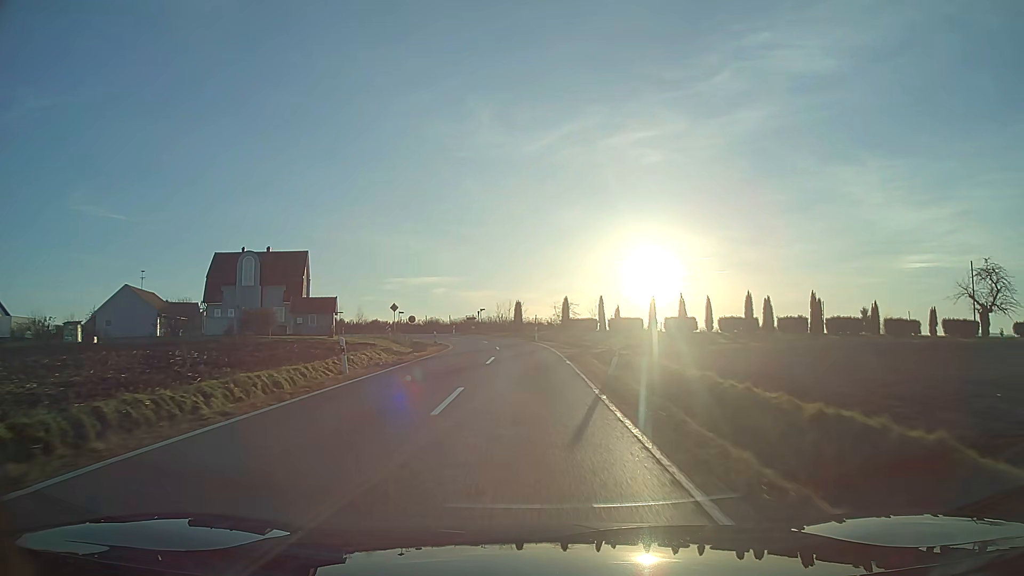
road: tertiary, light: Day
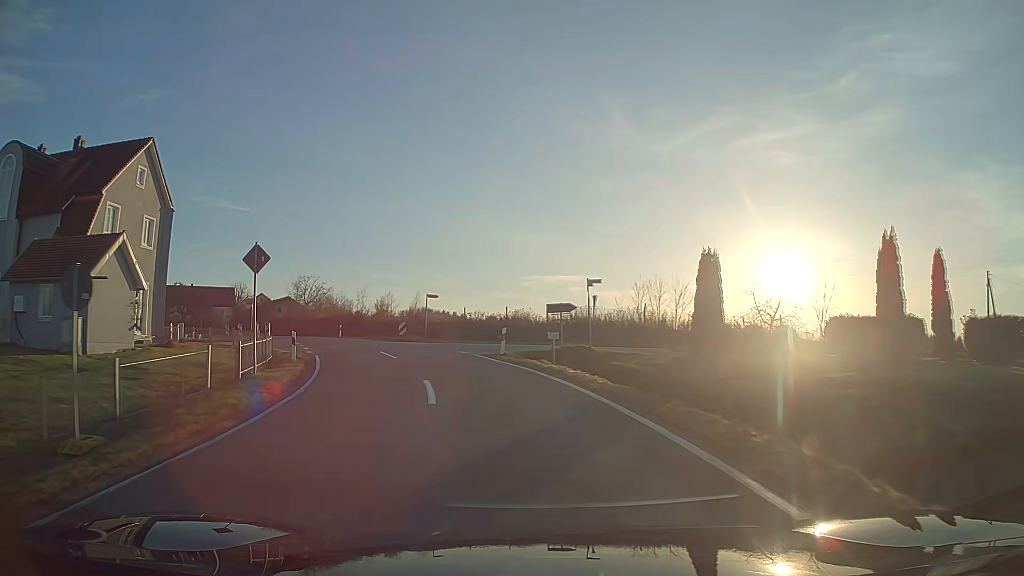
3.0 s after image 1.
(-3.4, +47.6) m; -14°
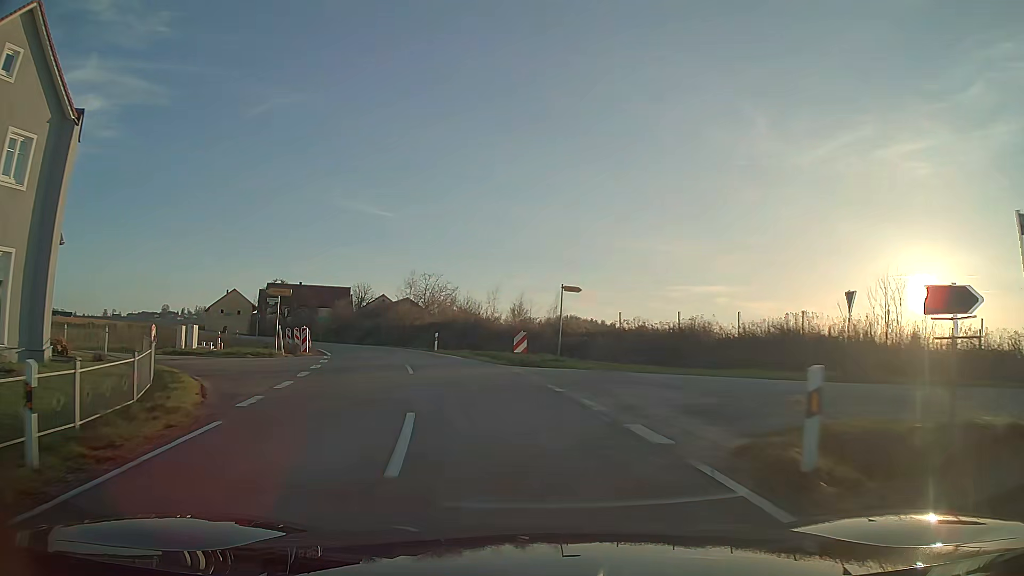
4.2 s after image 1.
(-1.8, +17.2) m; -12°
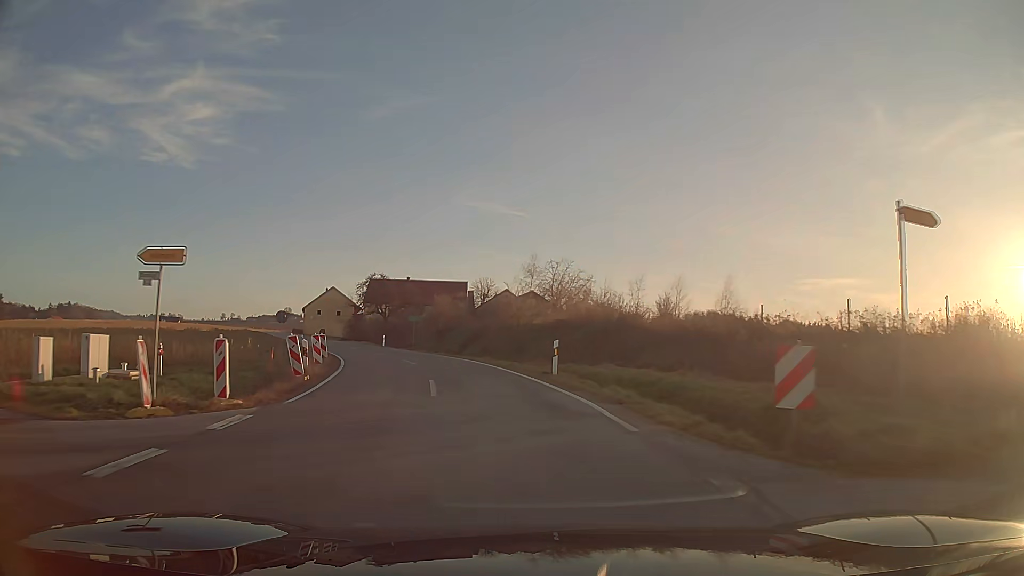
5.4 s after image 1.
(-1.7, +17.4) m; -11°
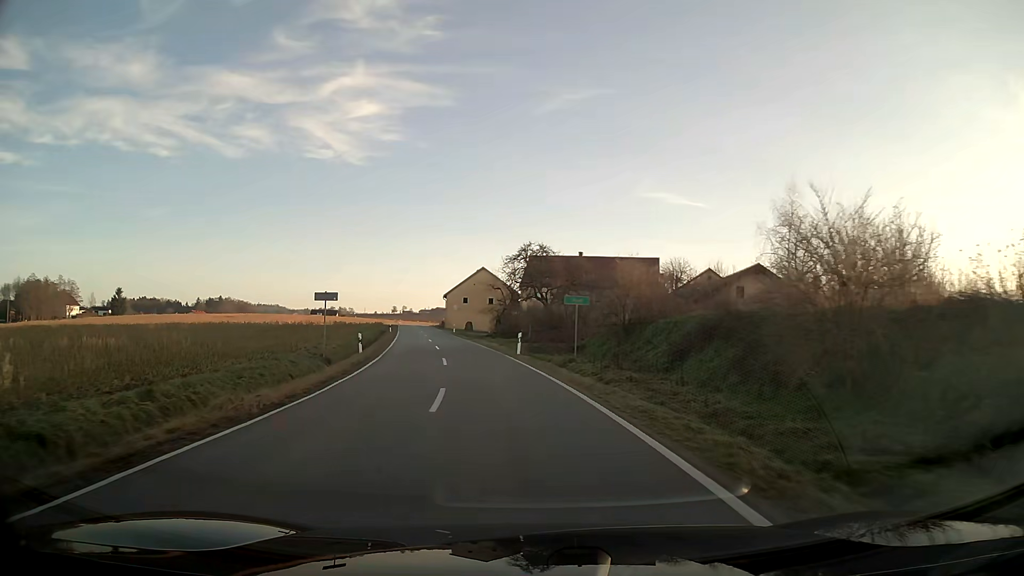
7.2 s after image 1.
(-3.7, +27.3) m; -15°
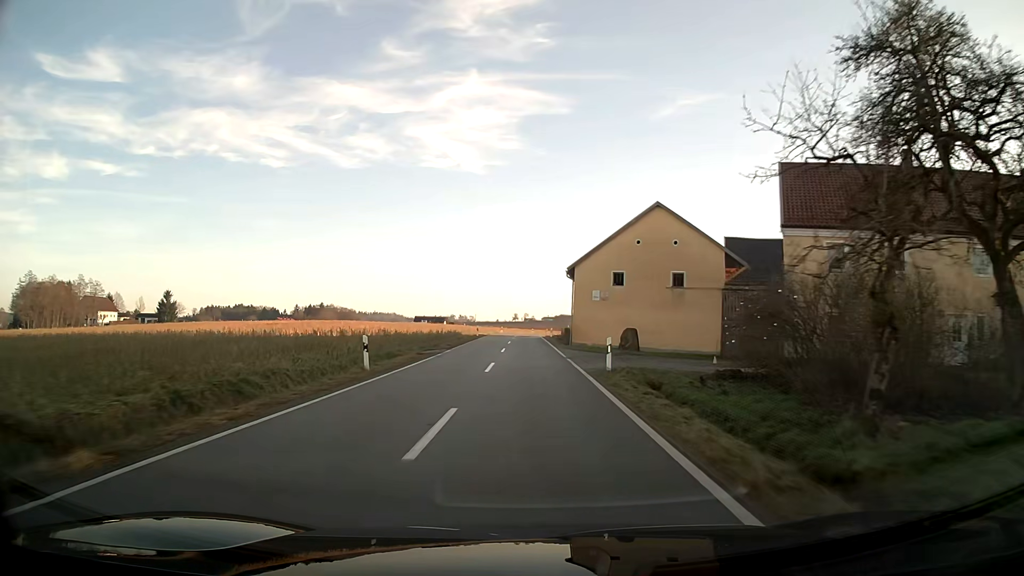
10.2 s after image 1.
(-6.0, +53.0) m; -9°
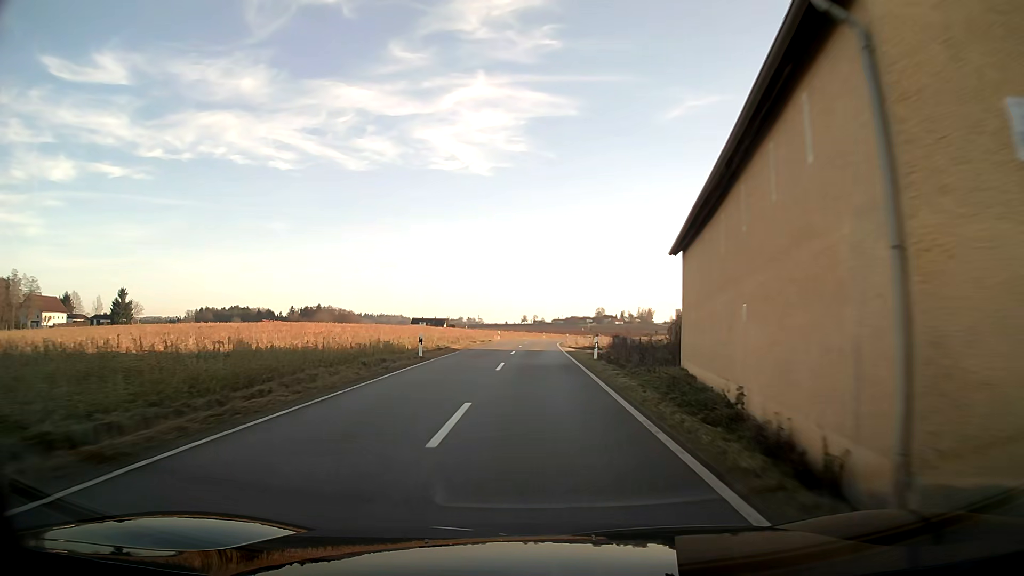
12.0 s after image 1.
(-0.3, +36.1) m; -1°
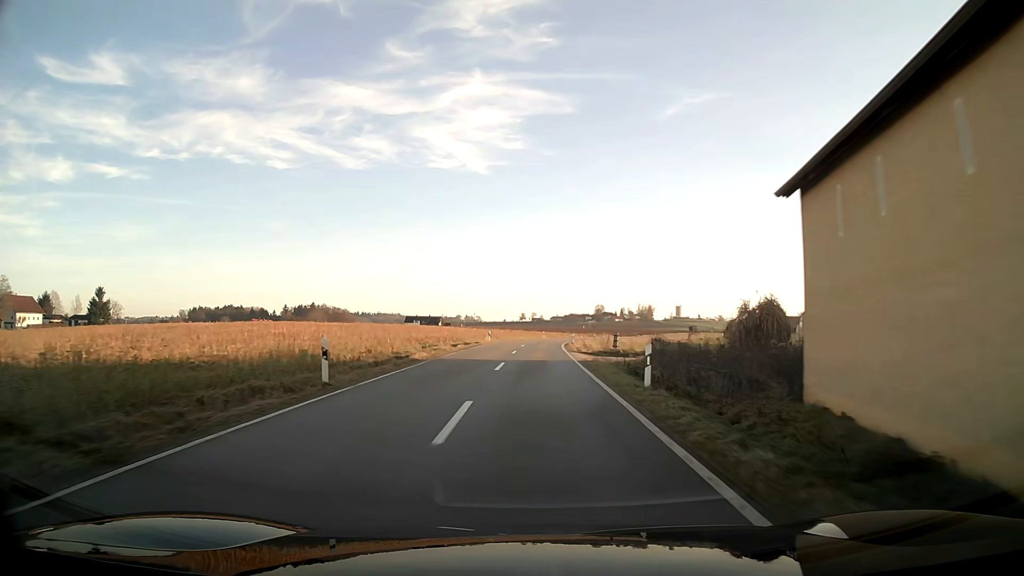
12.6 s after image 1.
(0.0, +12.1) m; 0°
